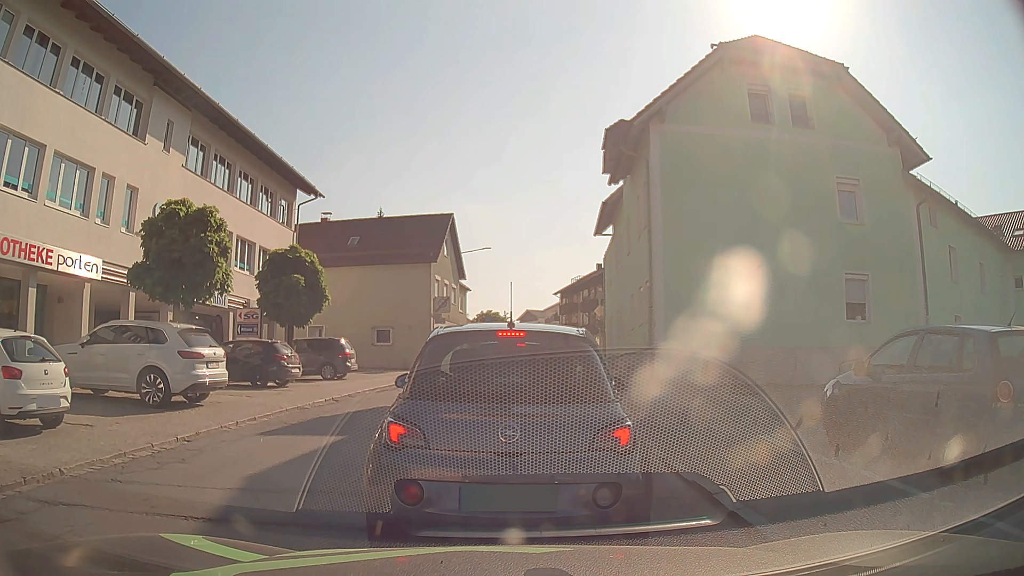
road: secondary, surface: asphalt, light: Day
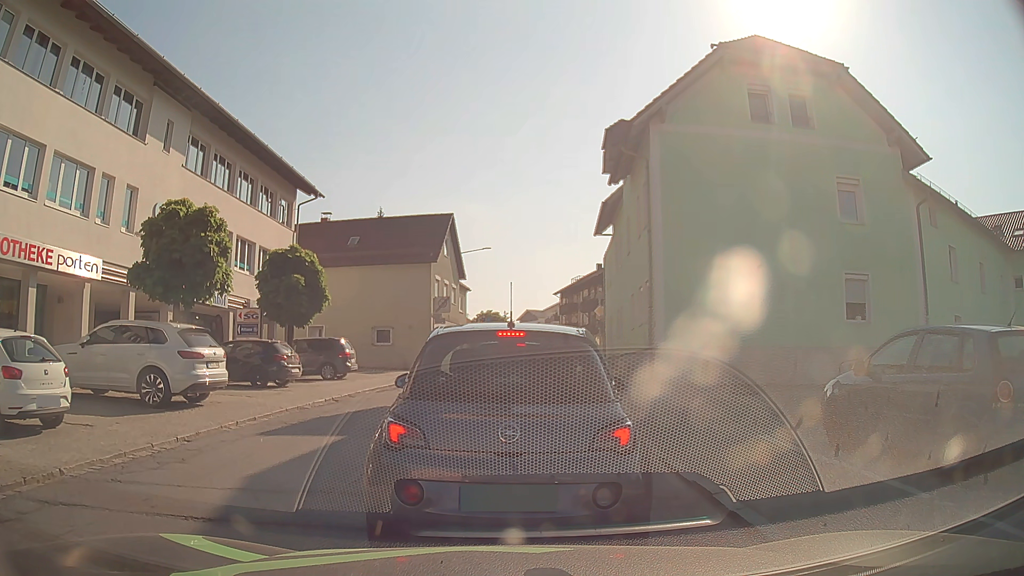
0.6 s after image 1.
(0.0, 0.0) m; 0°
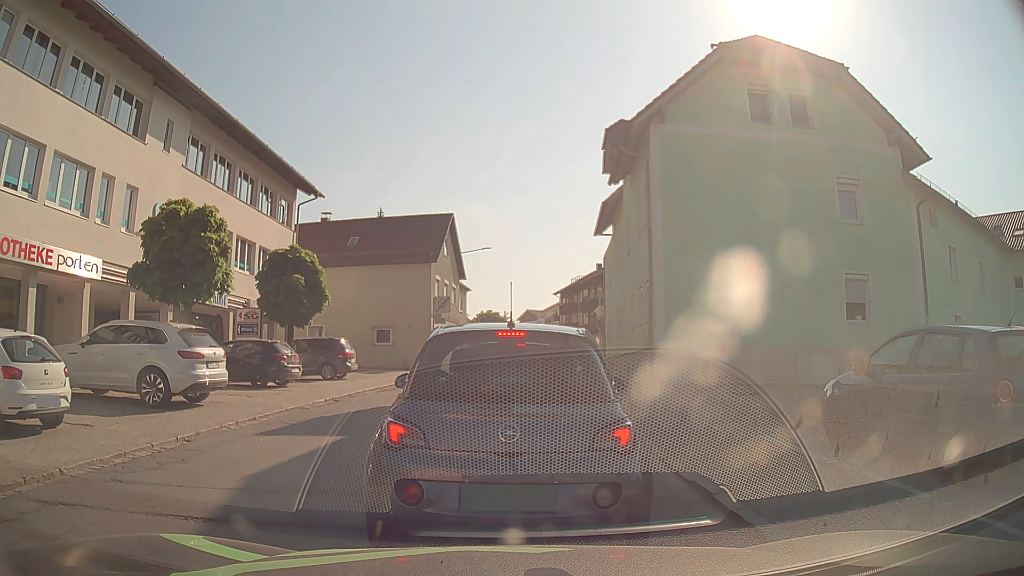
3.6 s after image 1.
(0.0, 0.0) m; 0°
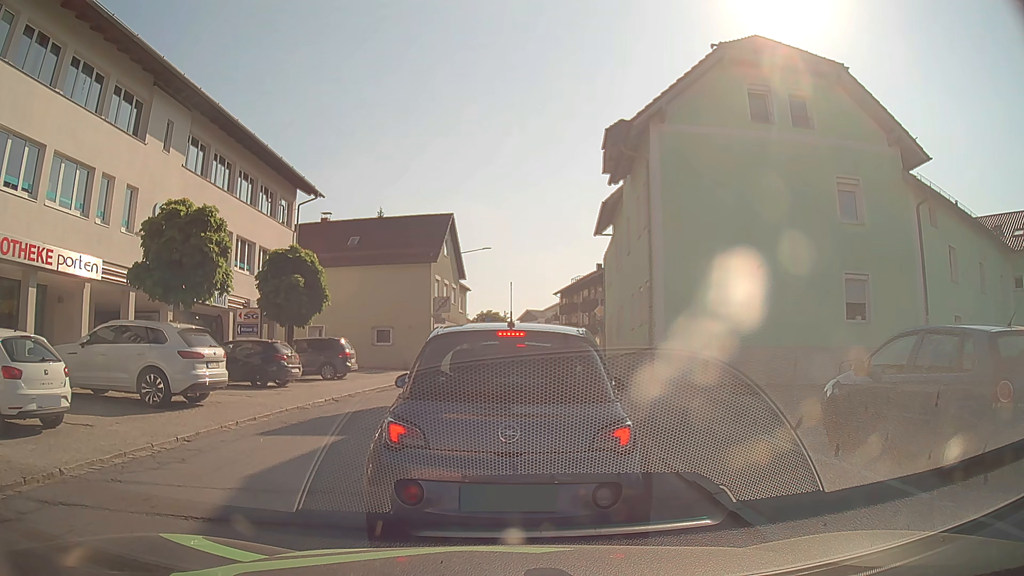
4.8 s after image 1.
(0.0, 0.0) m; 0°
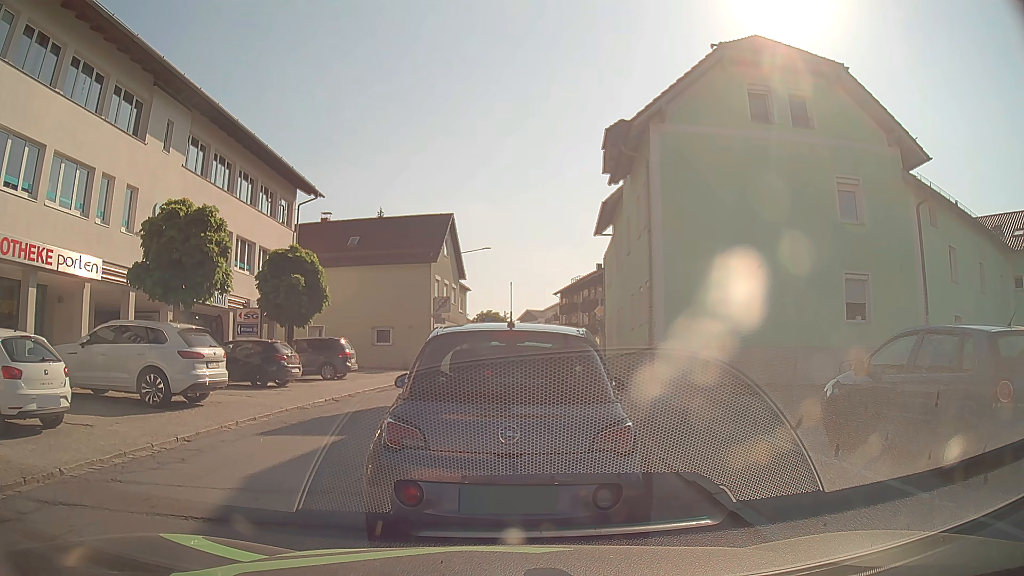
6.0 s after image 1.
(0.0, 0.0) m; 0°
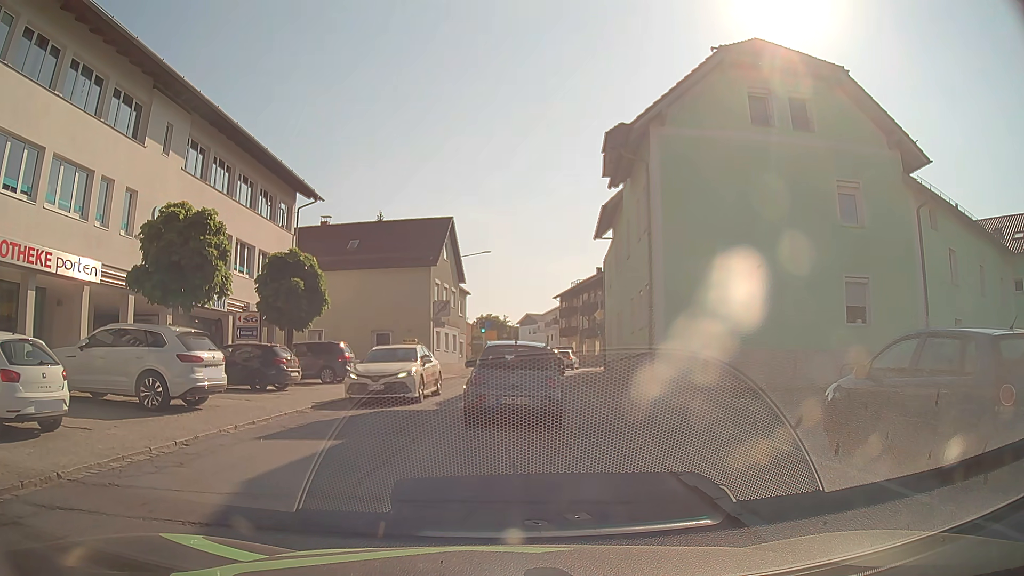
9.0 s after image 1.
(0.0, 0.0) m; 0°
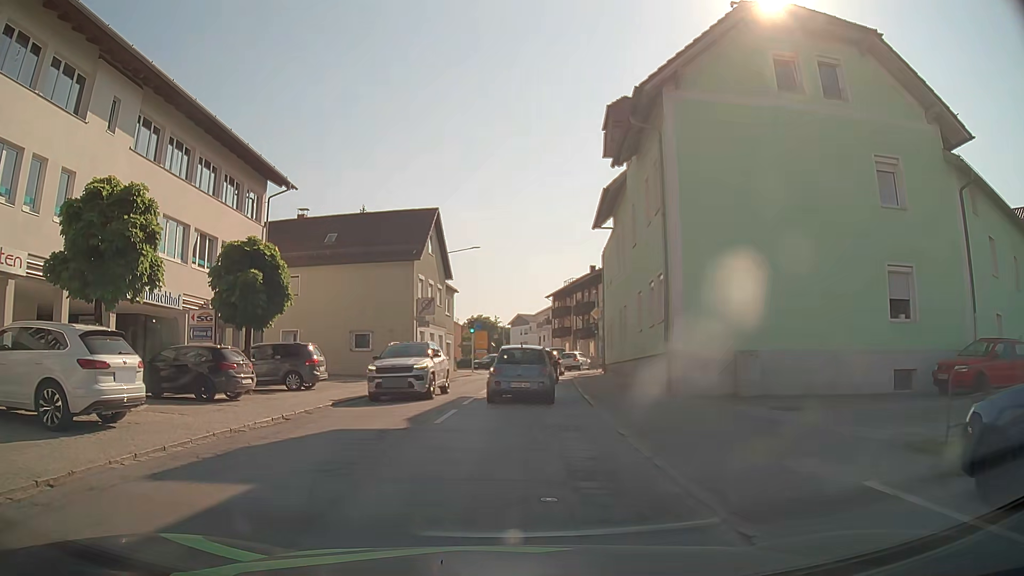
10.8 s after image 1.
(+0.1, +3.4) m; +3°
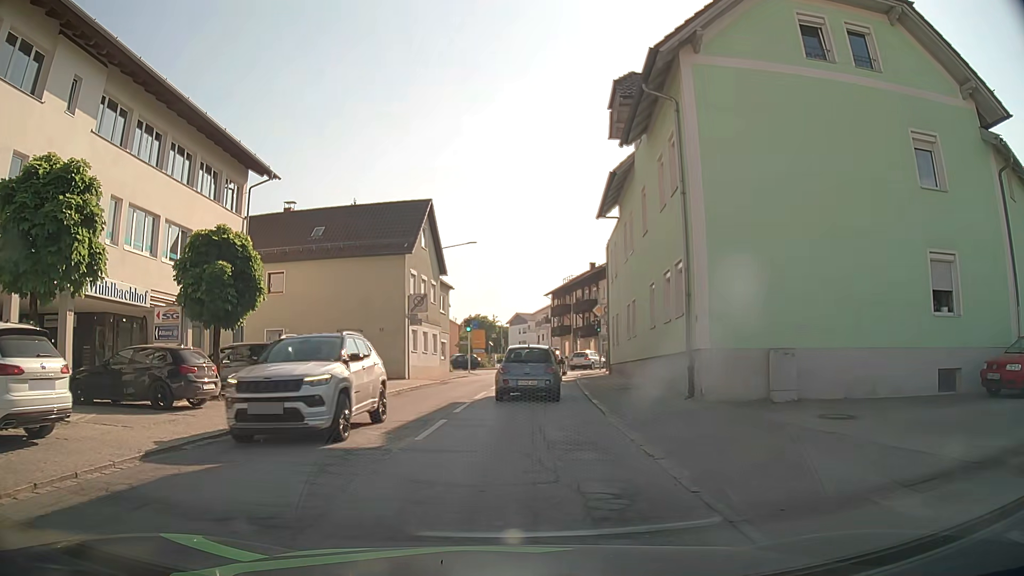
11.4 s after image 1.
(0.0, +2.3) m; -1°
(0, +10) (+1, +20) (+2, +30) (+3, +40) (+4, +50) (+2, +59) (-7, +63) (-17, +63) (-27, +62) (-37, +61) m
